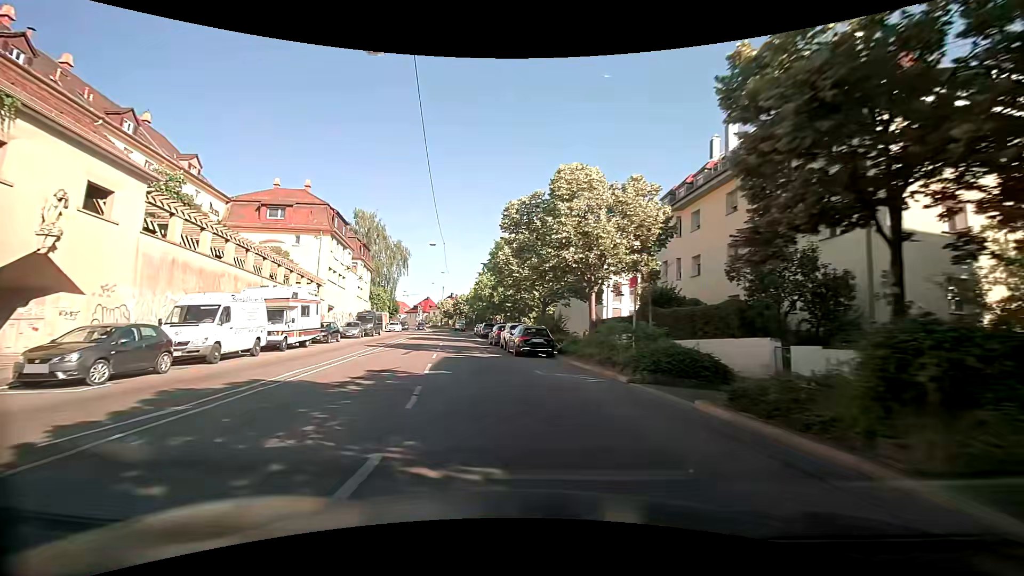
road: secondary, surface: asphalt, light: Day
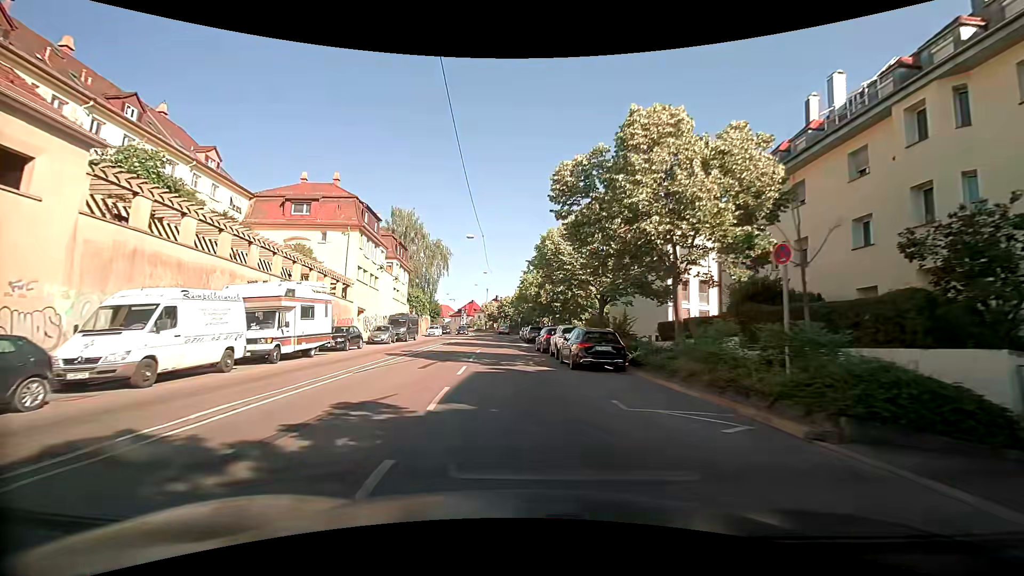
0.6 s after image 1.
(-0.4, +6.0) m; -6°
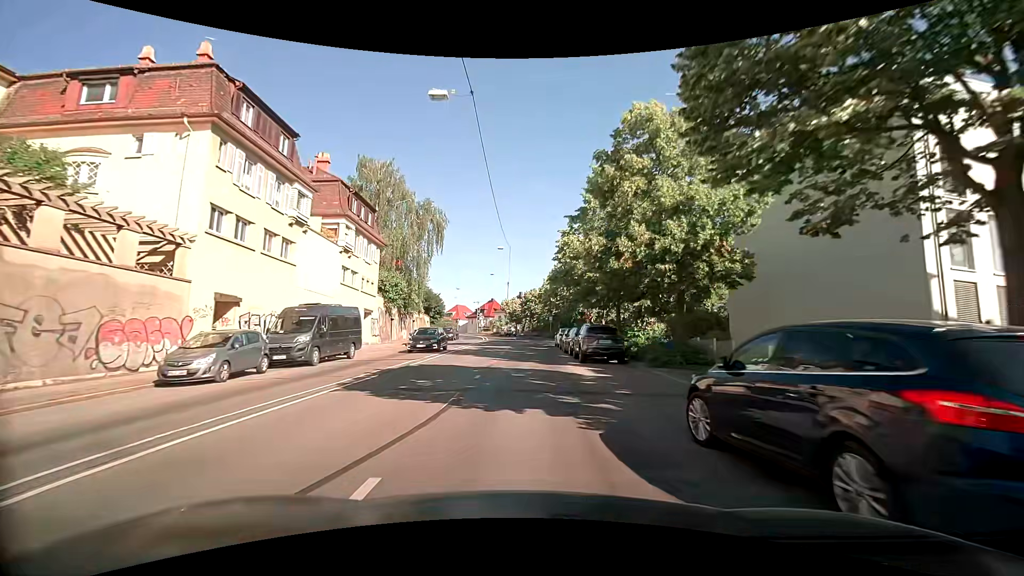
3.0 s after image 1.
(-1.1, +24.8) m; -3°
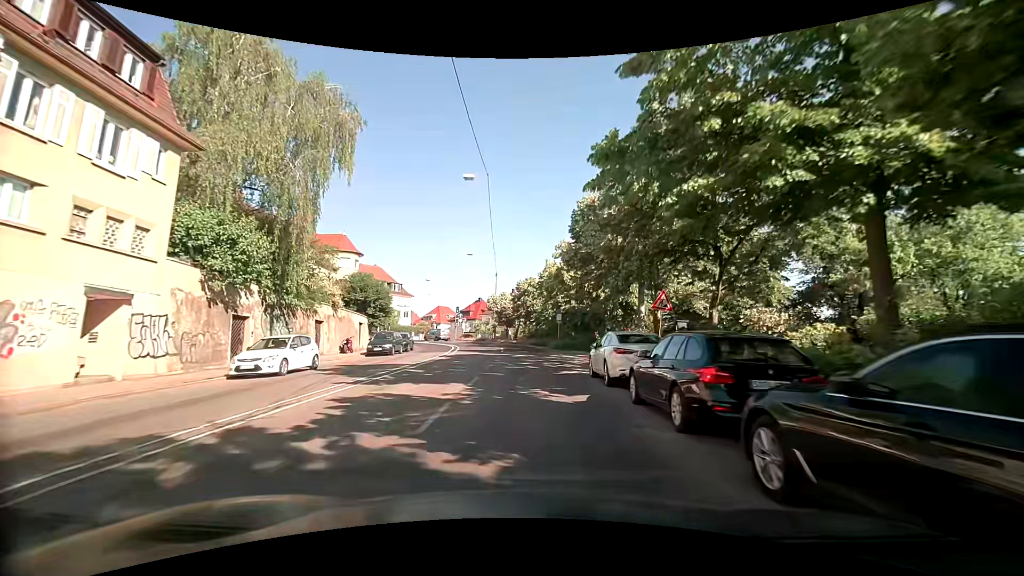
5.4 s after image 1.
(0.0, +25.0) m; 0°
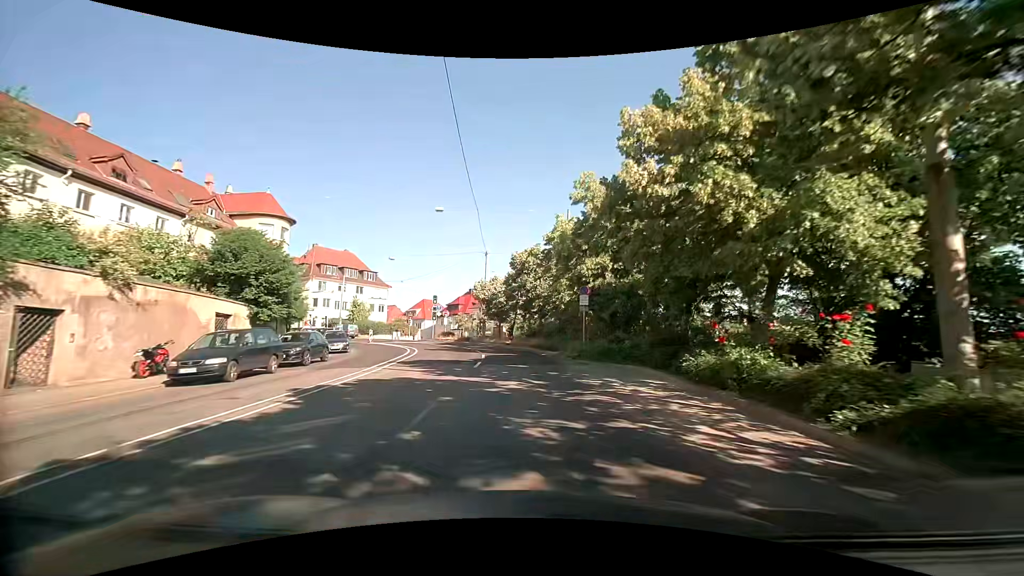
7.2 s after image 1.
(0.0, +18.6) m; -1°
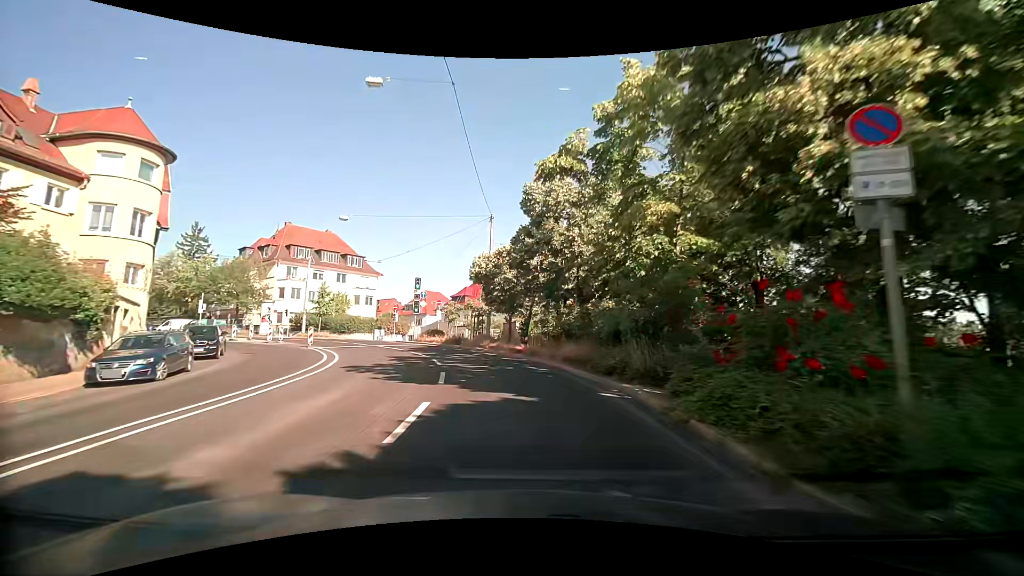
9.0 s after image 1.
(+0.1, +18.5) m; -1°
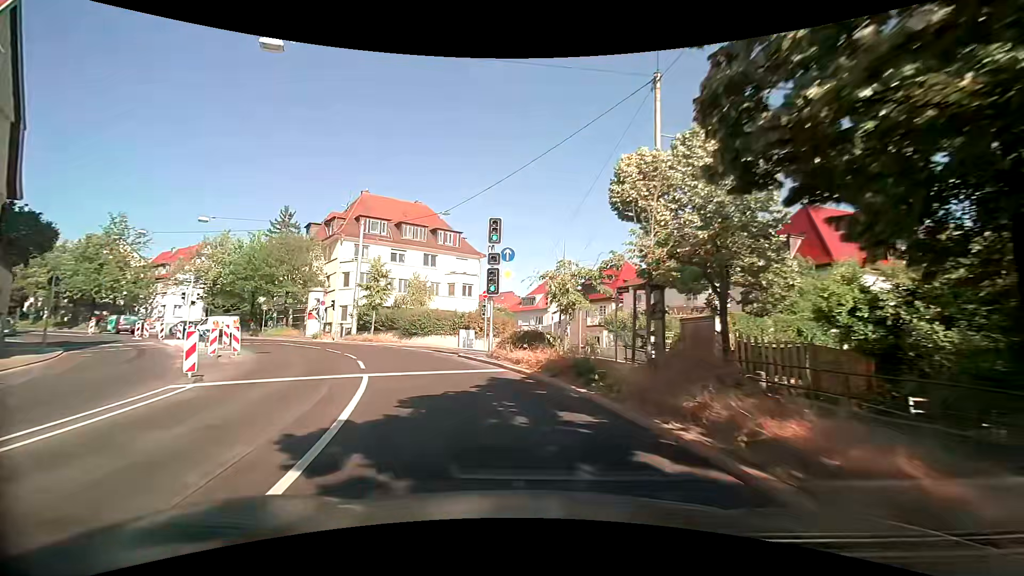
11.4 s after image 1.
(-2.7, +23.1) m; -16°
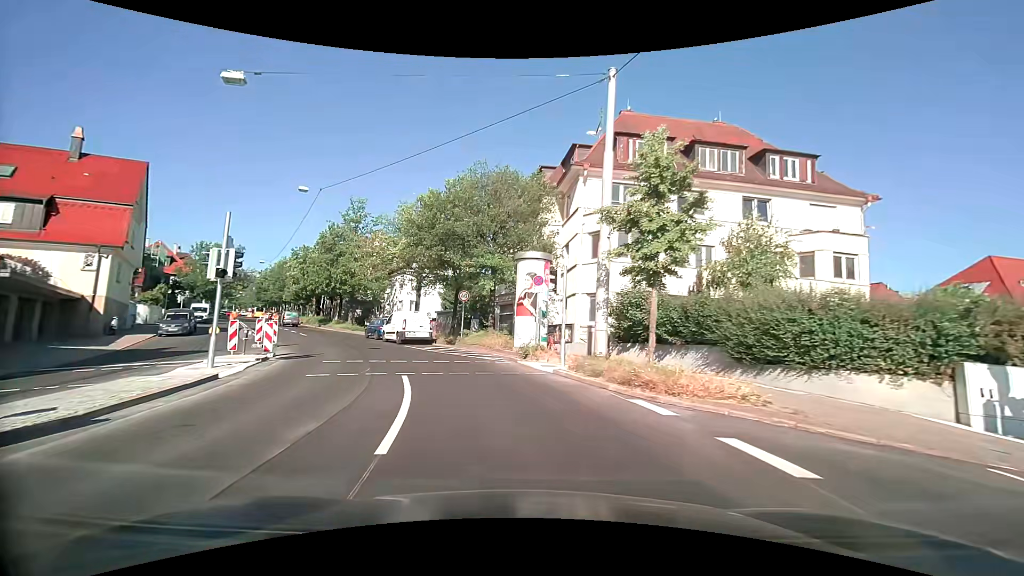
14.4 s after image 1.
(-6.6, +23.7) m; -31°
(-1, +10) (-4, +19) (-9, +28) (-14, +37) (-19, +45) (-24, +54) (-30, +62) (-35, +71) (-40, +79) (-46, +88) m
